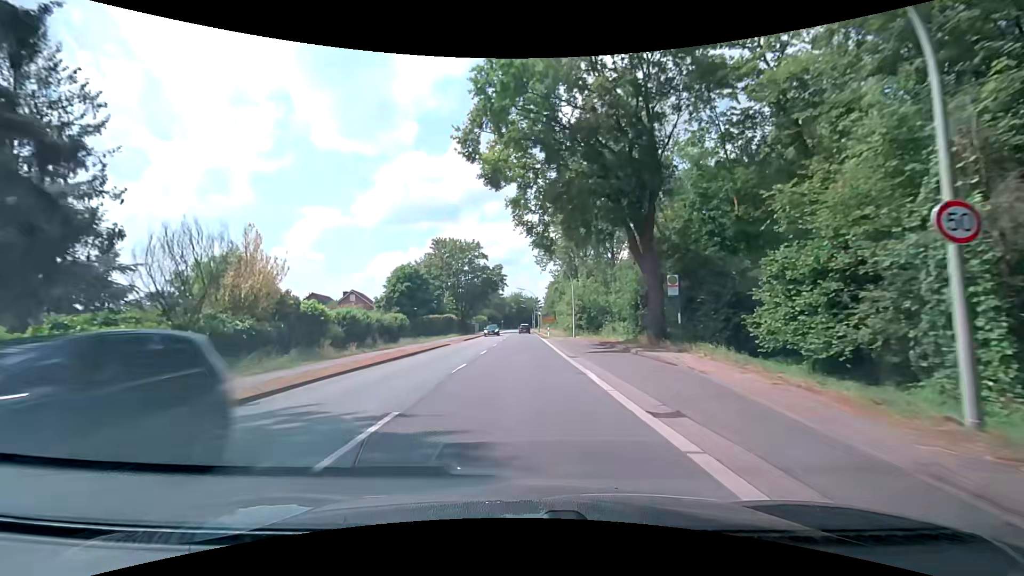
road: secondary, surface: asphalt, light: Day
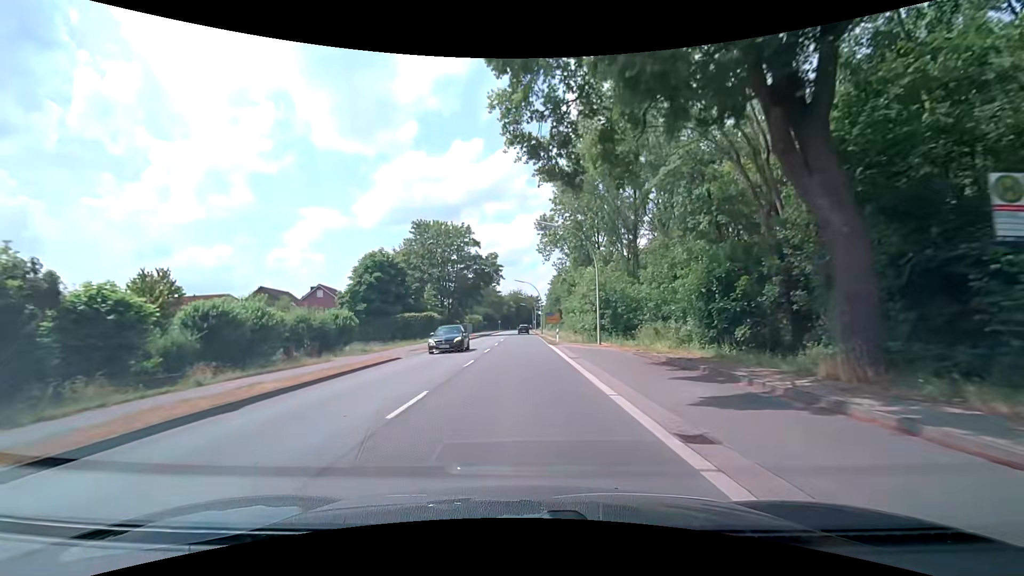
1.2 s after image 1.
(-0.1, +15.6) m; 0°
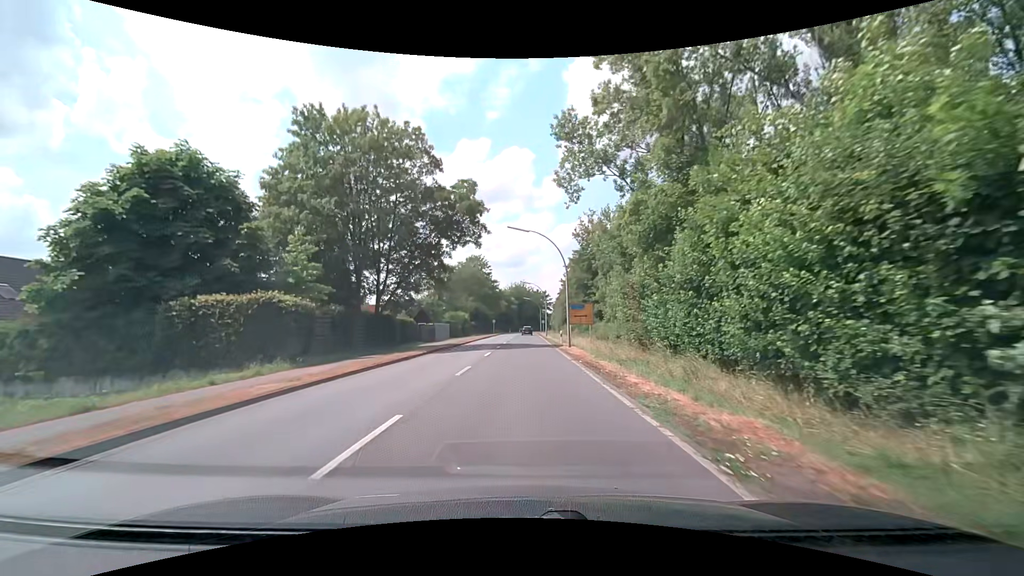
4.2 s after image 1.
(-0.3, +39.0) m; 0°
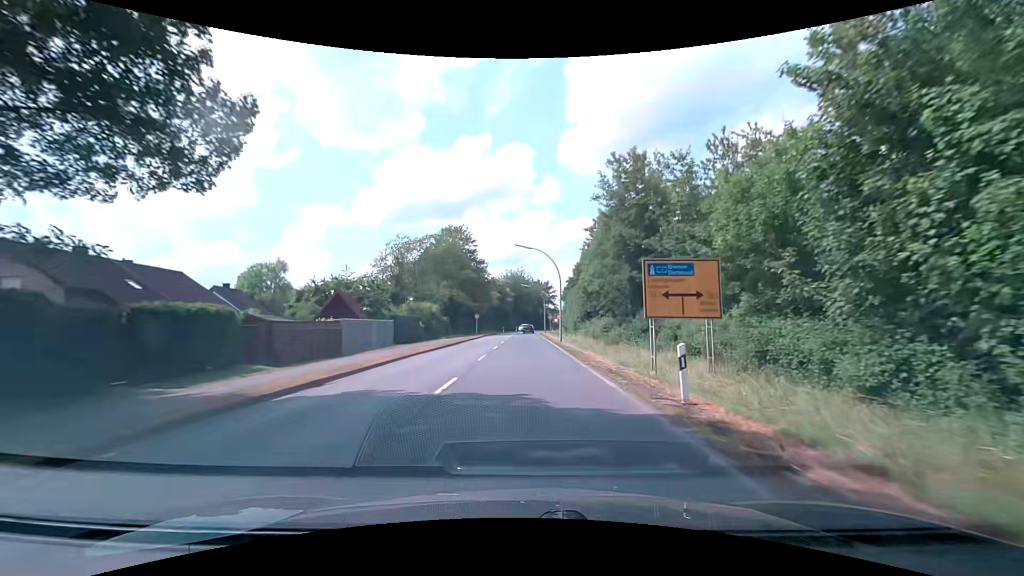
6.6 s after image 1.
(-0.2, +31.1) m; 0°
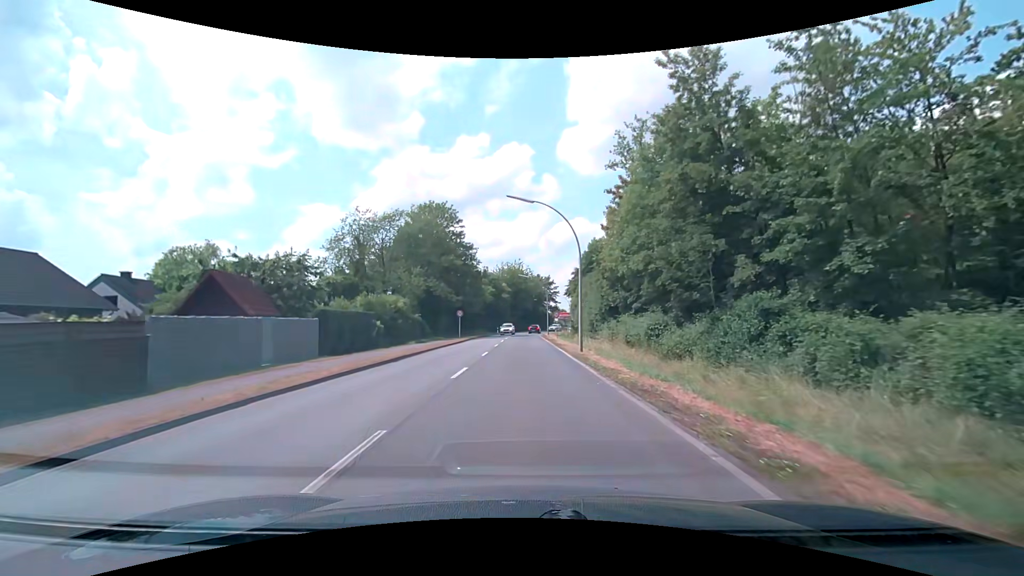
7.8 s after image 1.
(0.0, +15.5) m; 0°
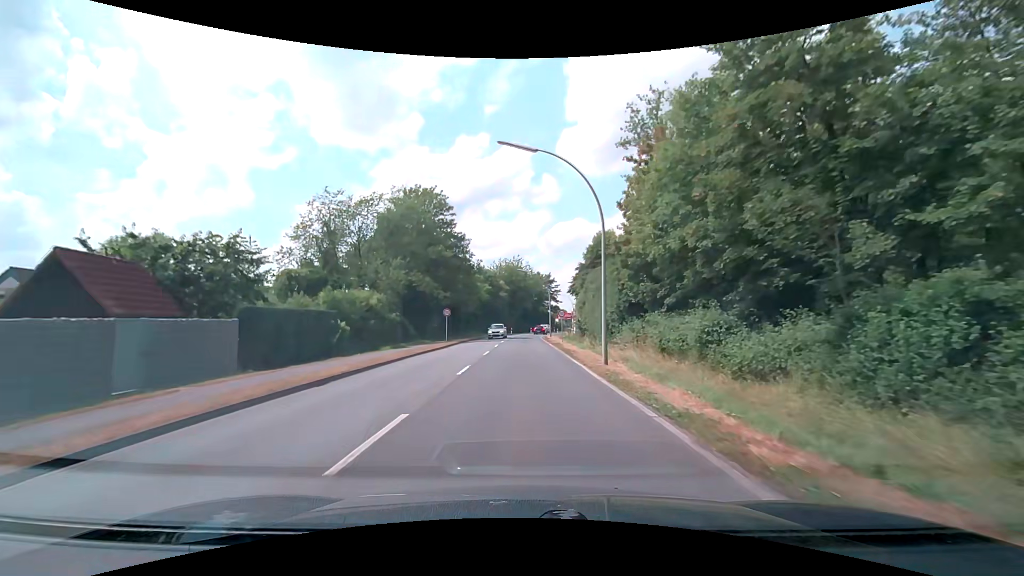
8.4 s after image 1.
(0.0, +7.8) m; +1°
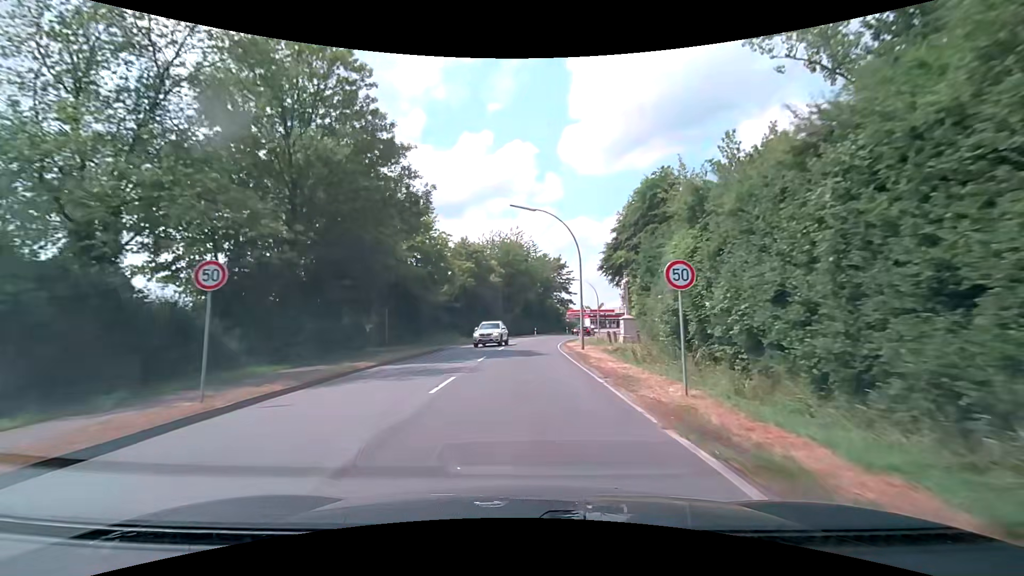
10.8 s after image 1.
(-0.2, +31.0) m; -1°
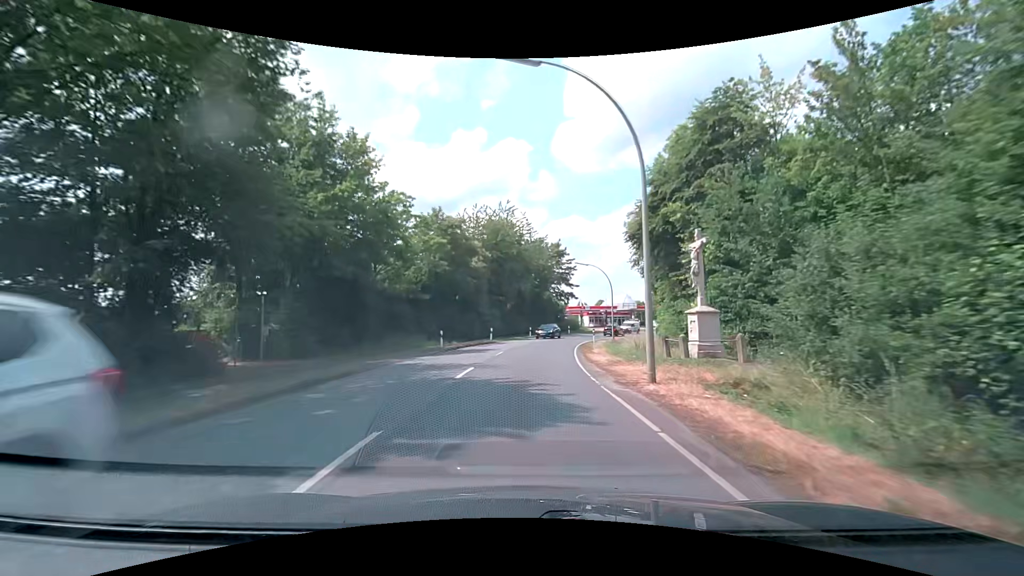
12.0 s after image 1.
(+0.1, +15.5) m; +1°
(0, +10) (0, +20) (+1, +30) (+3, +40) (+5, +50) (+8, +59) (+13, +68) (+18, +76) (+25, +84) (+33, +90) m
